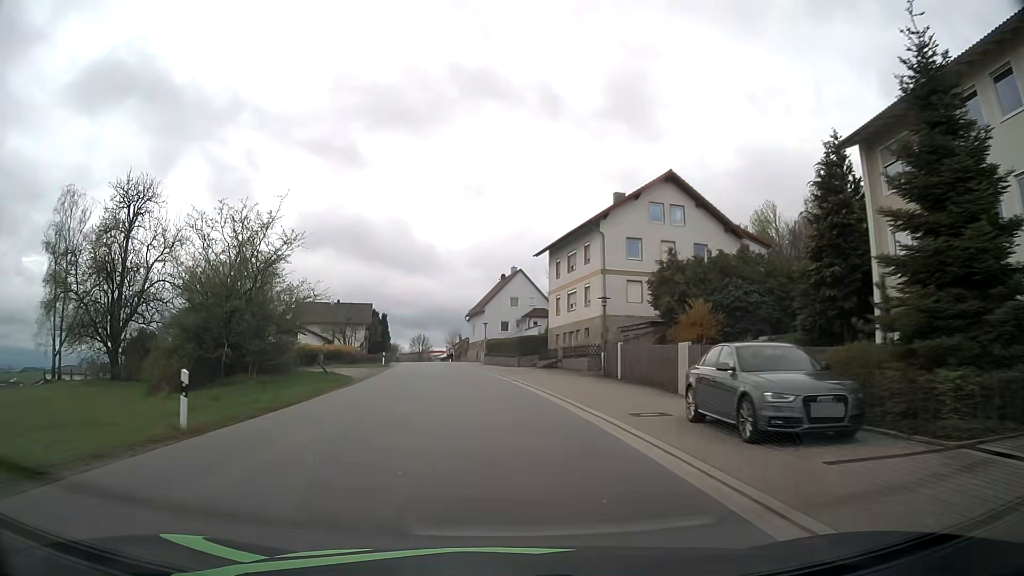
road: tertiary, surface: asphalt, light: Day
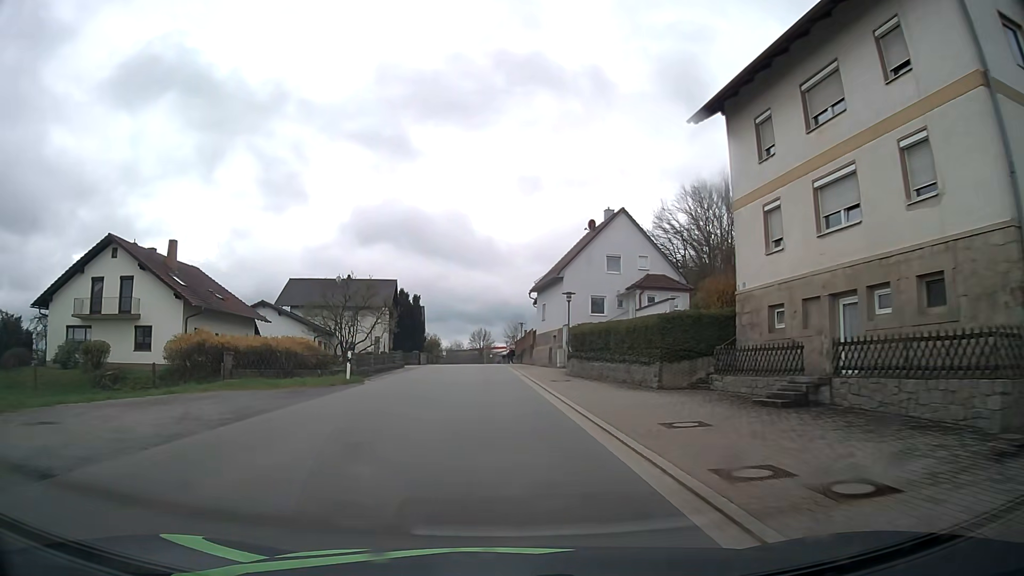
(-1.6, +31.3) m; -6°
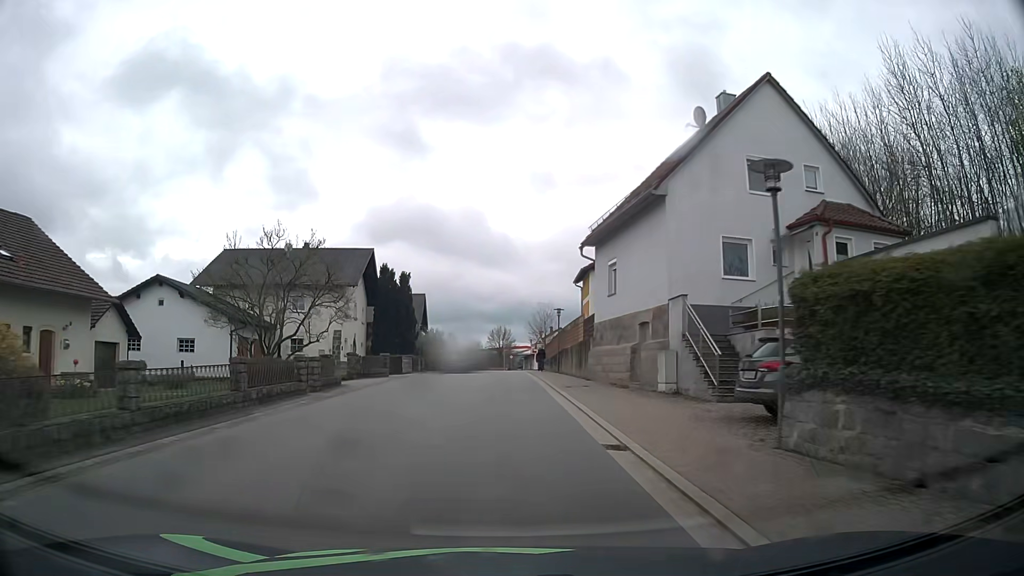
(-0.4, +22.9) m; -2°
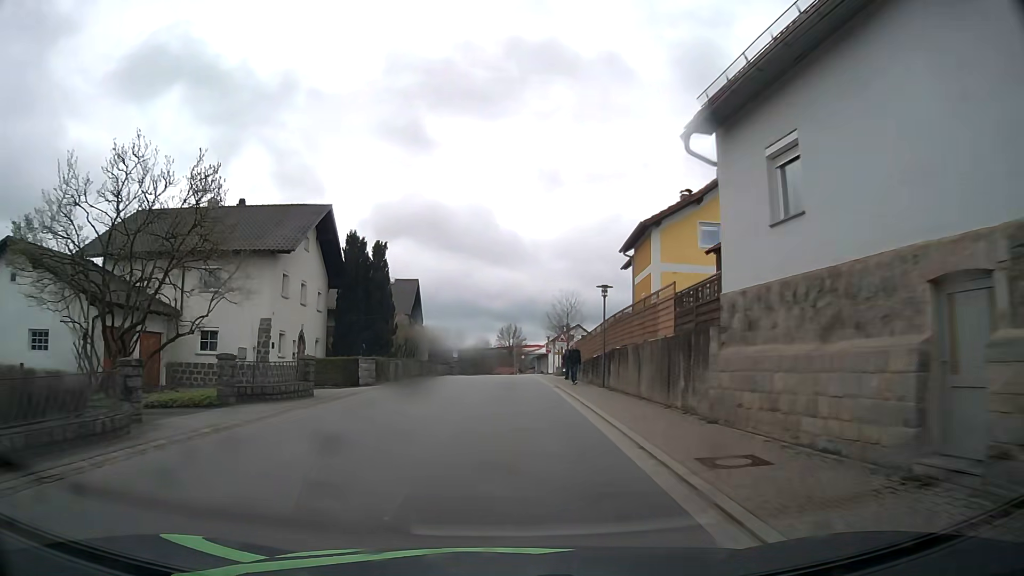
(0.0, +15.1) m; 0°
(0, +10) (0, +20) (0, +30) (0, +40) (0, +50) (0, +60) (0, +70) (0, +80) (0, +90) (-1, +100) m
